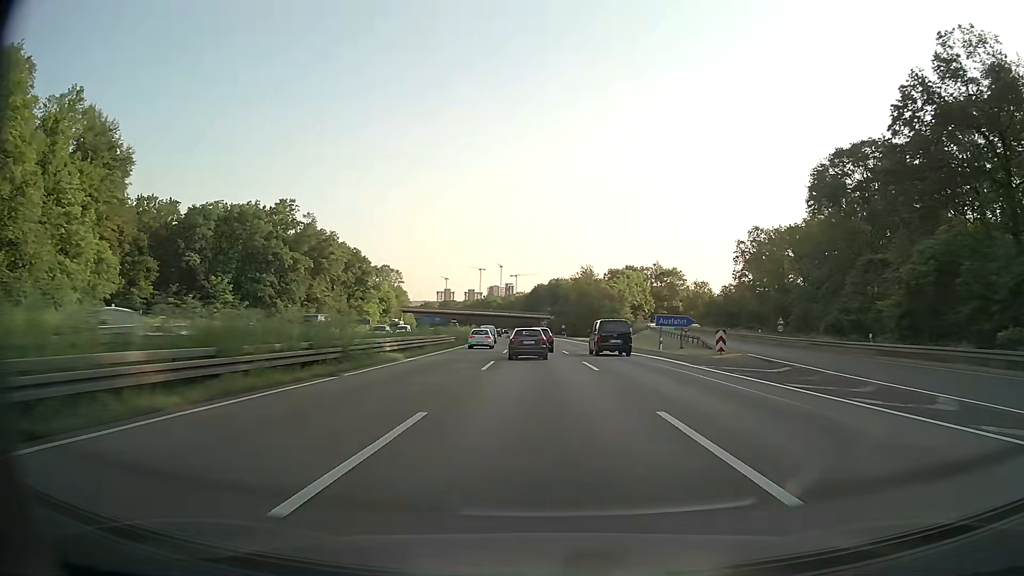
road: motorway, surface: asphalt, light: Day
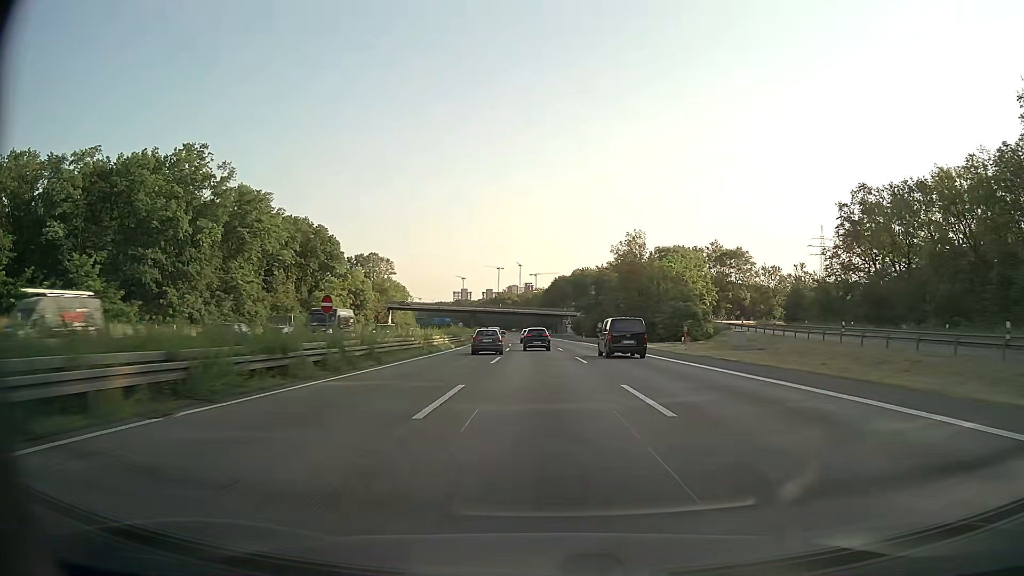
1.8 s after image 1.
(-0.8, +48.0) m; -2°
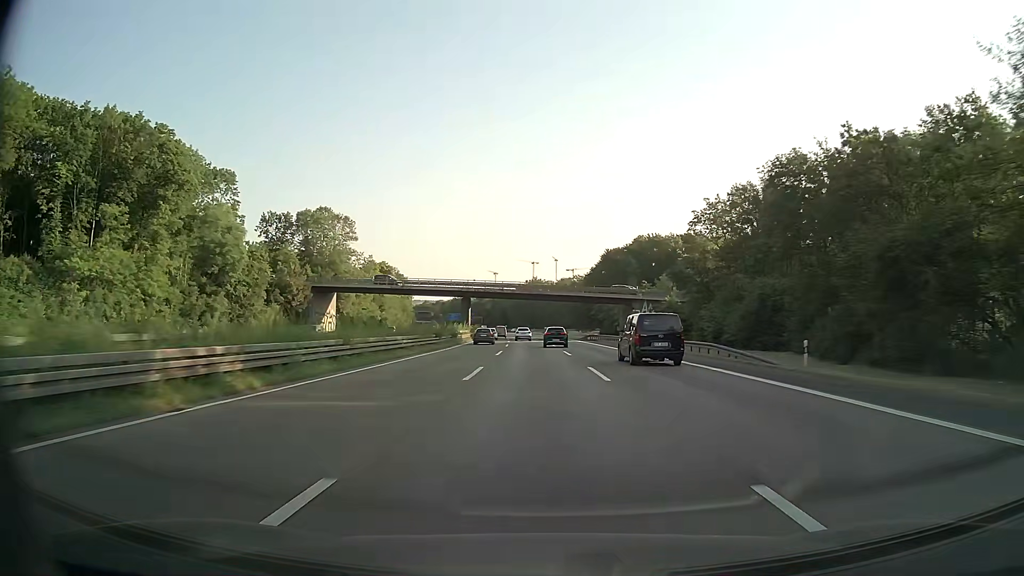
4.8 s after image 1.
(-2.1, +80.9) m; -3°
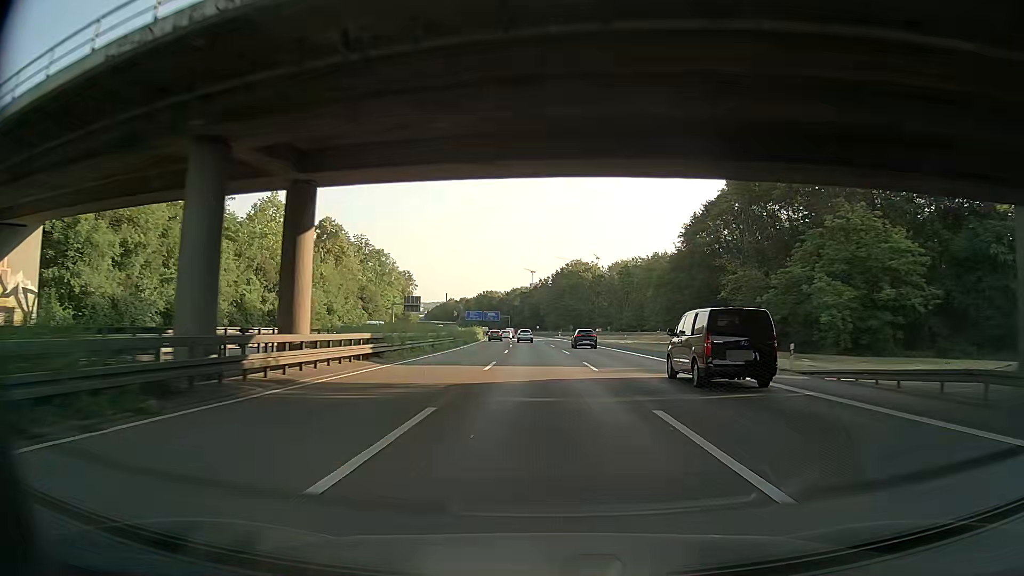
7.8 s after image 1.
(-2.4, +83.1) m; -3°
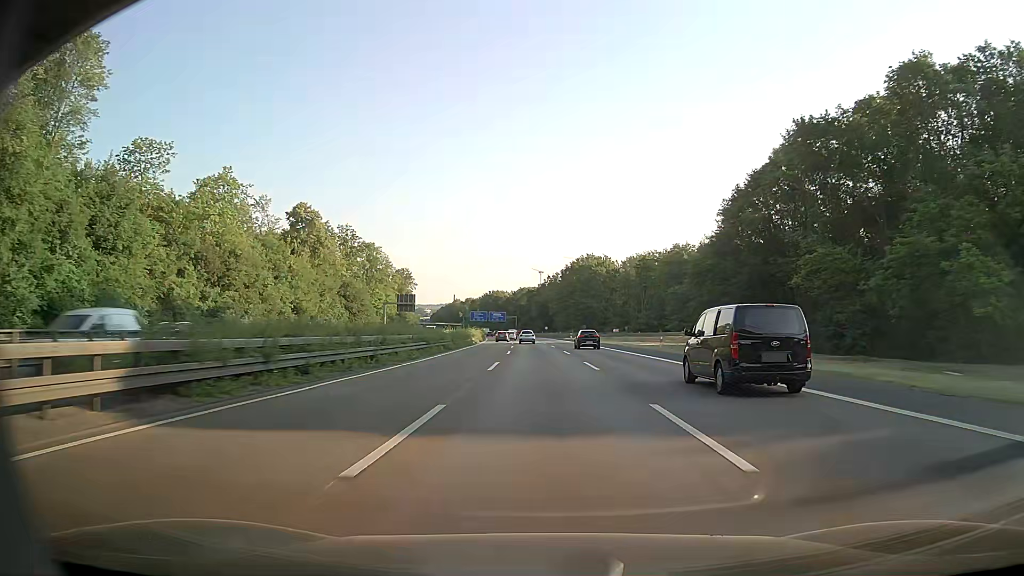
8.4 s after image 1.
(0.0, +16.9) m; 0°
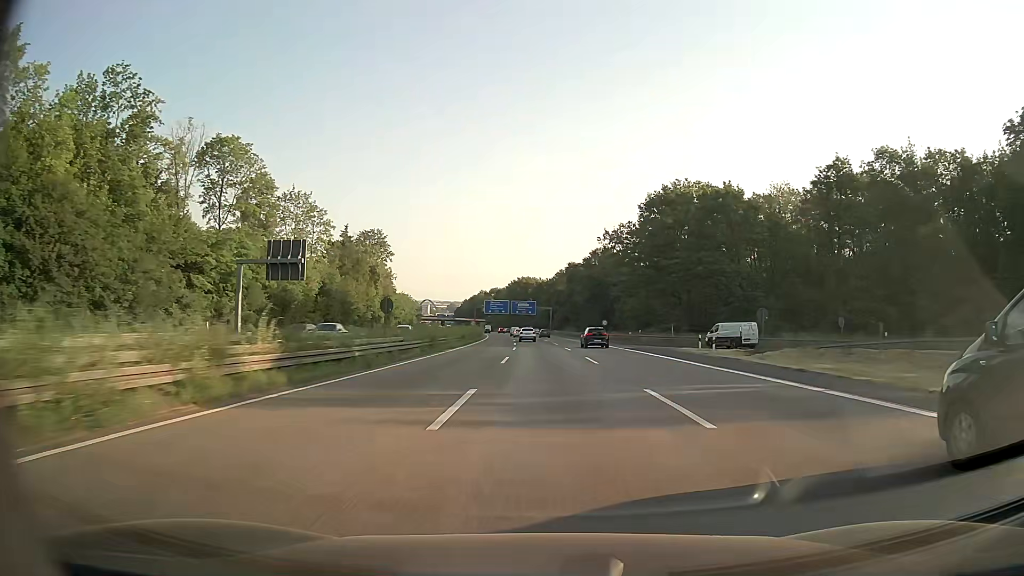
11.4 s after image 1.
(-4.0, +86.0) m; -4°
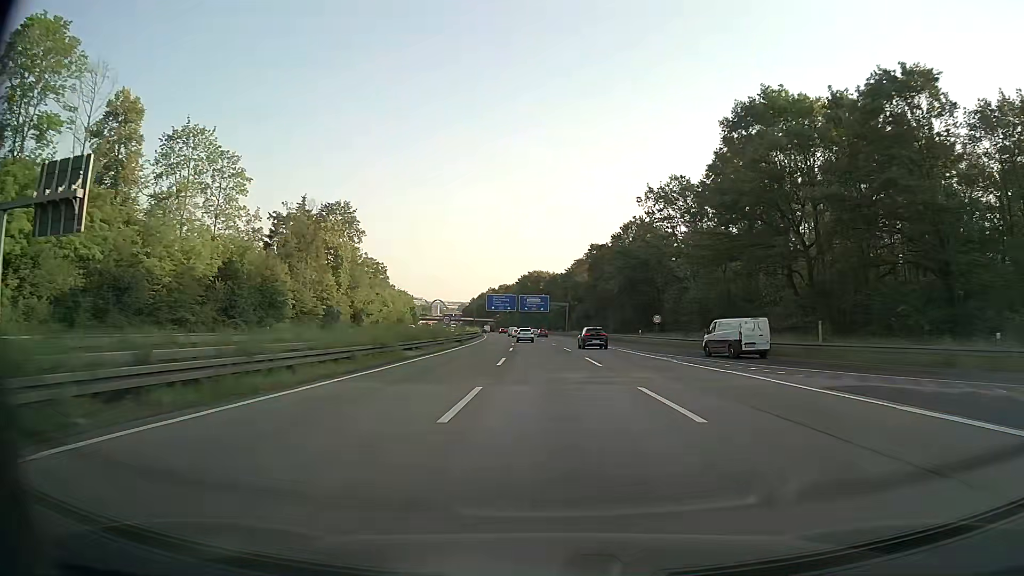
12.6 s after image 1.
(-0.3, +34.8) m; -1°
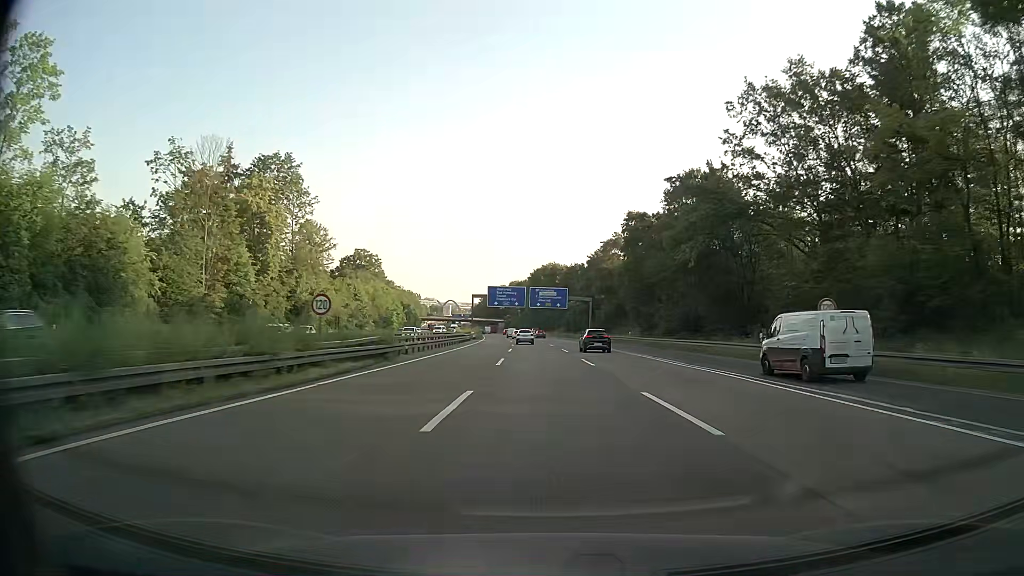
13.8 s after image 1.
(-0.4, +34.8) m; -1°
(0, +10) (0, +20) (0, +30) (-1, +40) (-1, +50) (-1, +60) (-2, +70) (-2, +80) (-3, +90) (-3, +100) m
